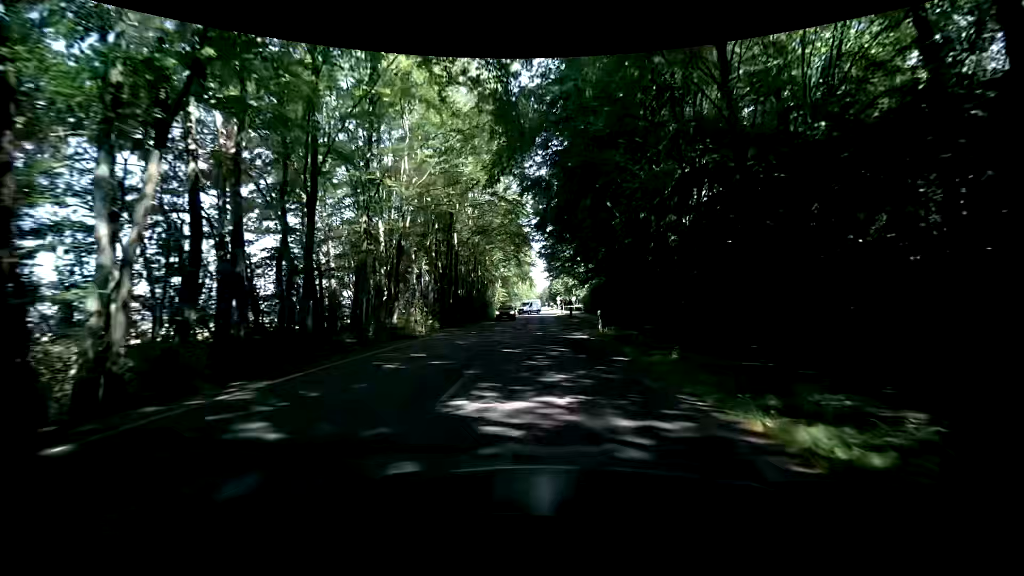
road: secondary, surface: asphalt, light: Day
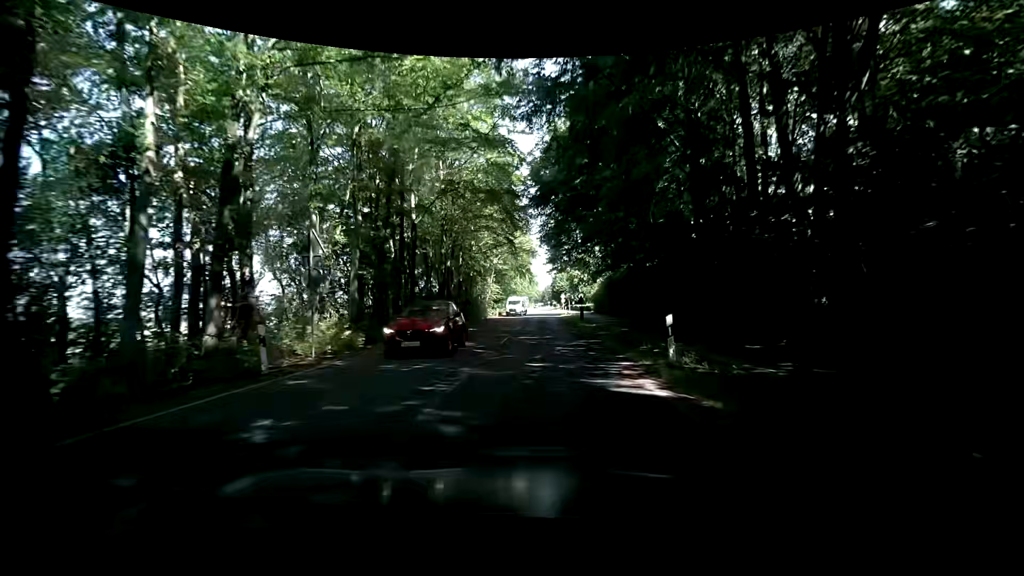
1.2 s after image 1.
(-0.1, +13.1) m; +1°
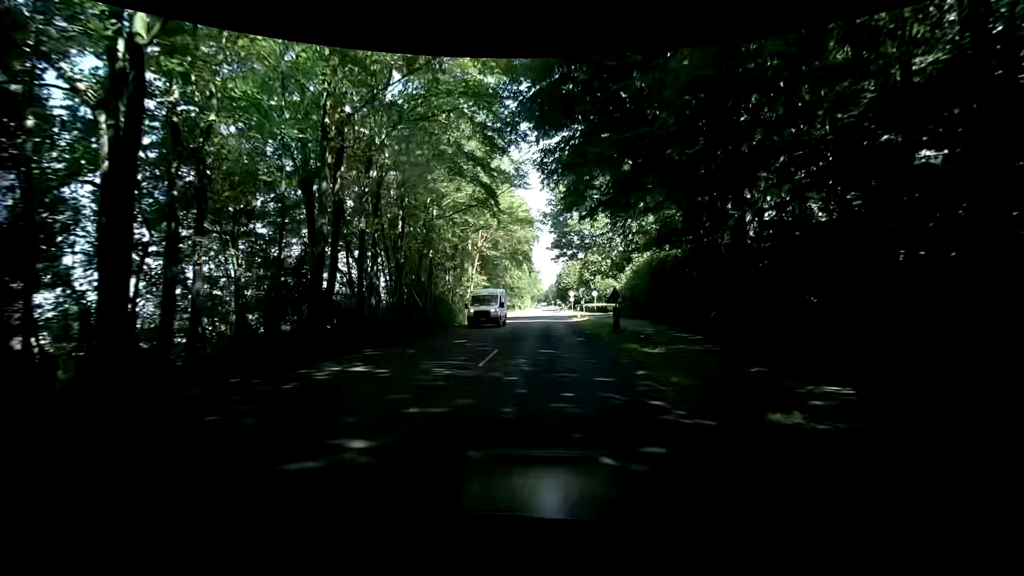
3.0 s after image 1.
(-0.3, +17.9) m; -2°
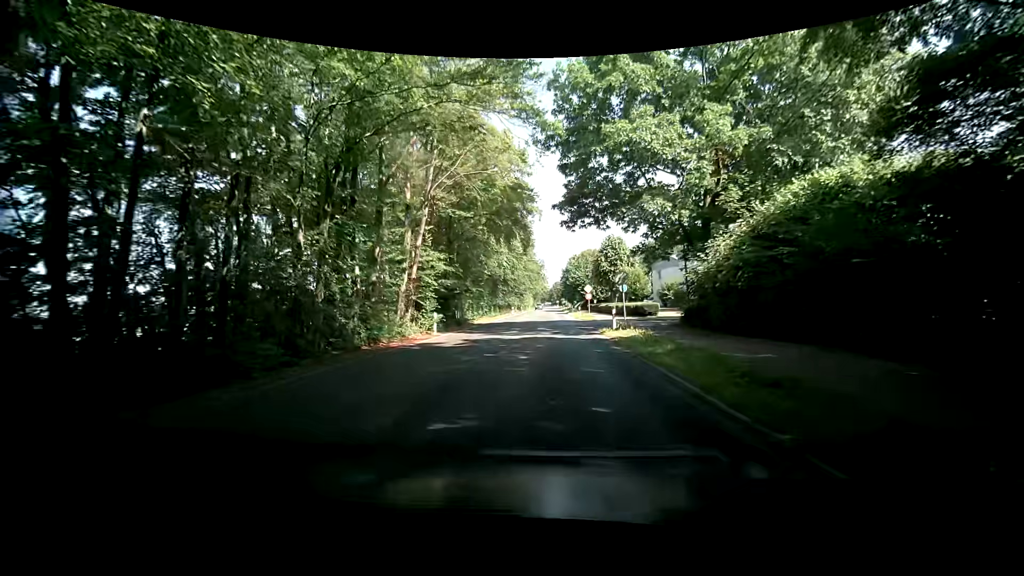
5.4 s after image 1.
(+0.1, +21.0) m; 0°
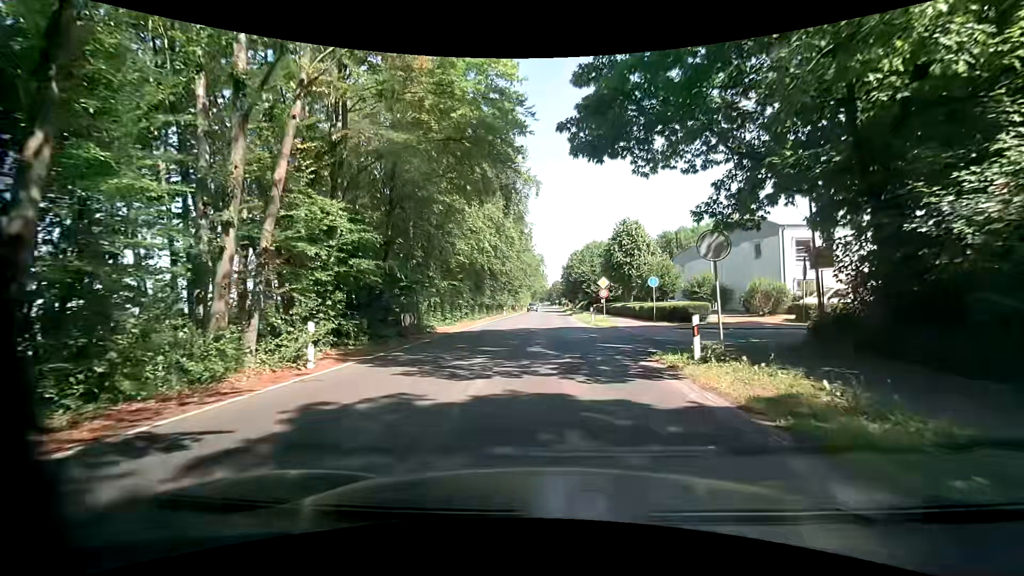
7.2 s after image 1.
(+0.3, +12.7) m; 0°
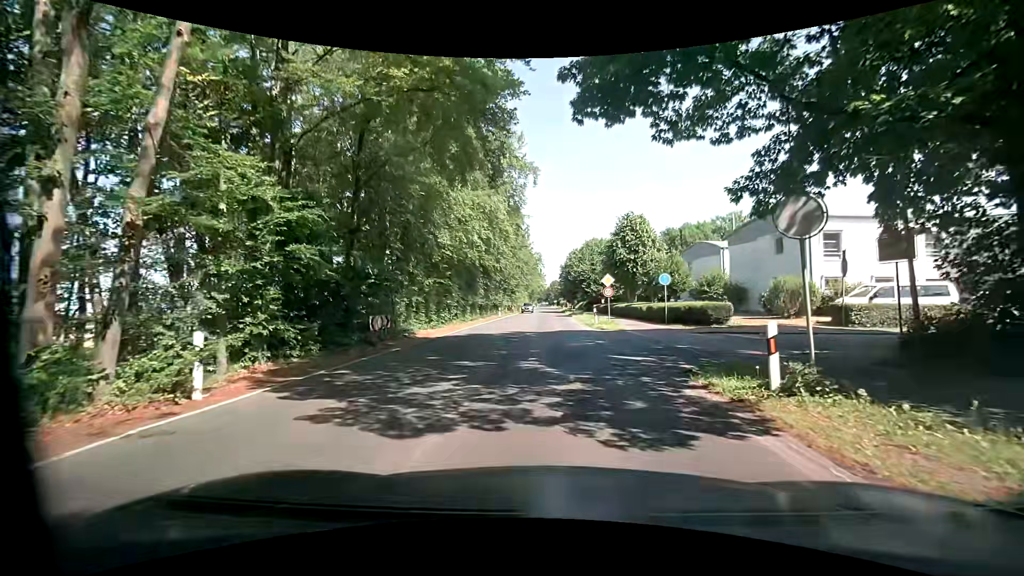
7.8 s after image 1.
(+0.1, +3.6) m; +1°
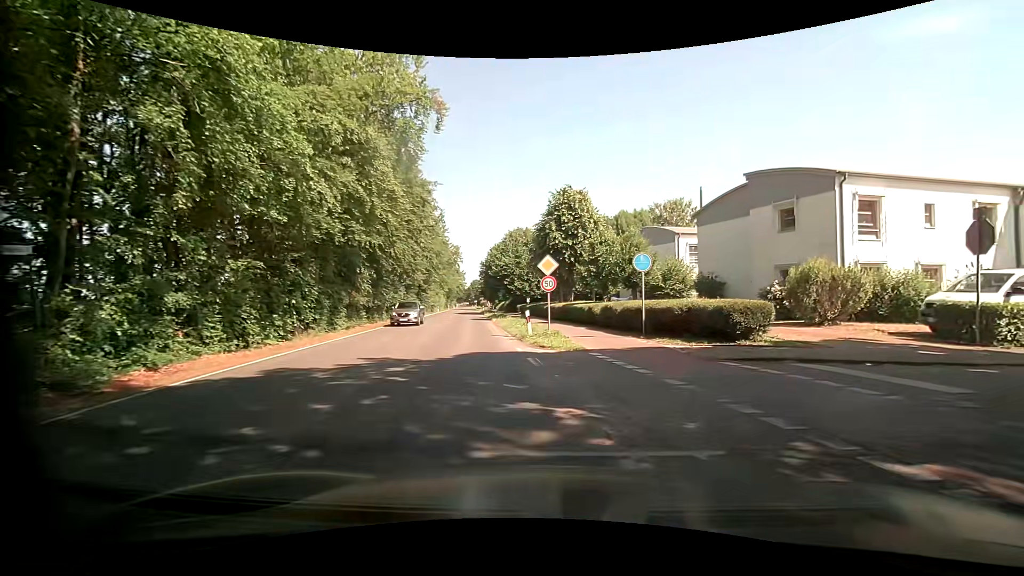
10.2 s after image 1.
(+0.5, +11.9) m; +10°
